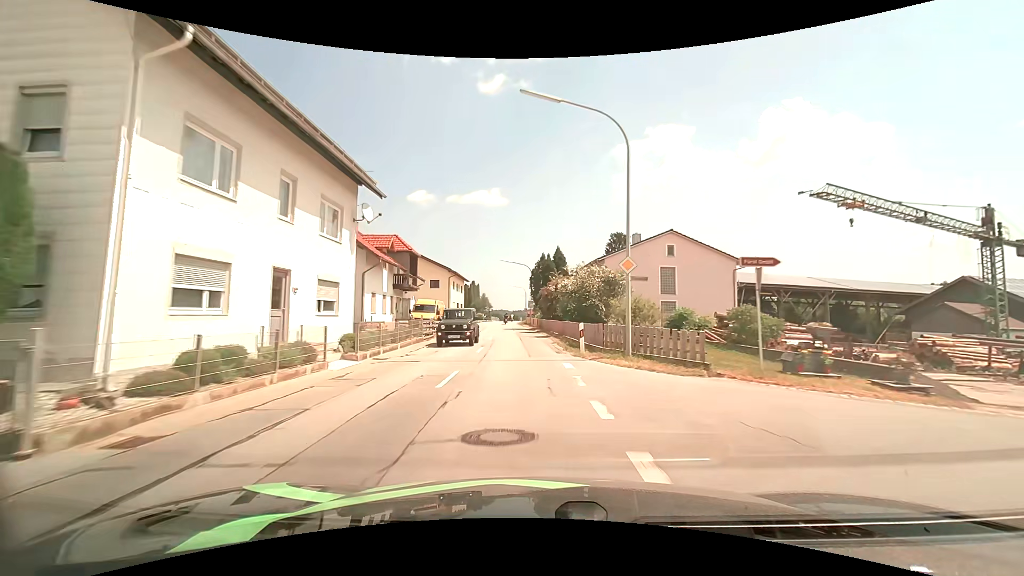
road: secondary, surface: asphalt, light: Day
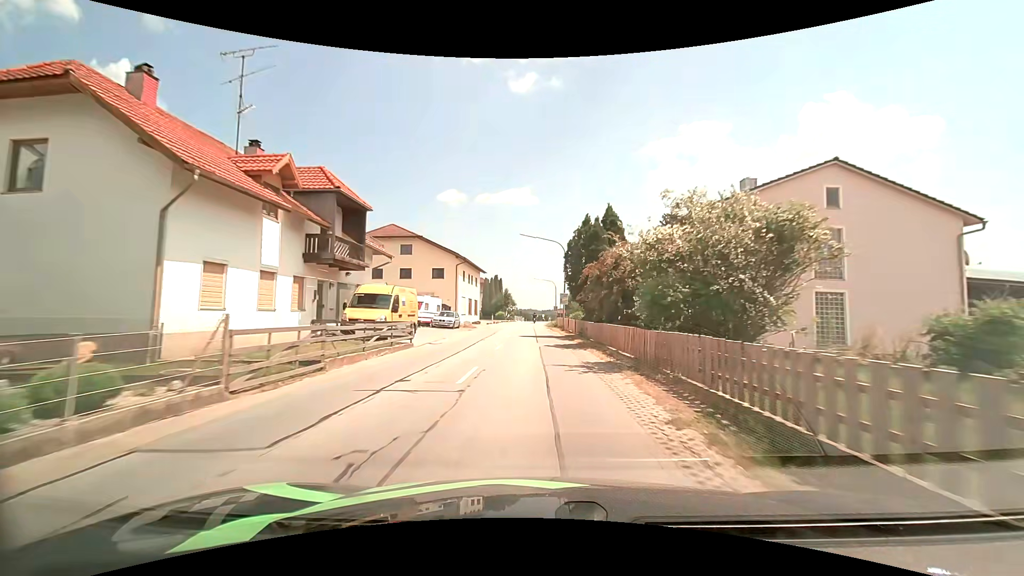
(-0.5, +17.8) m; -3°
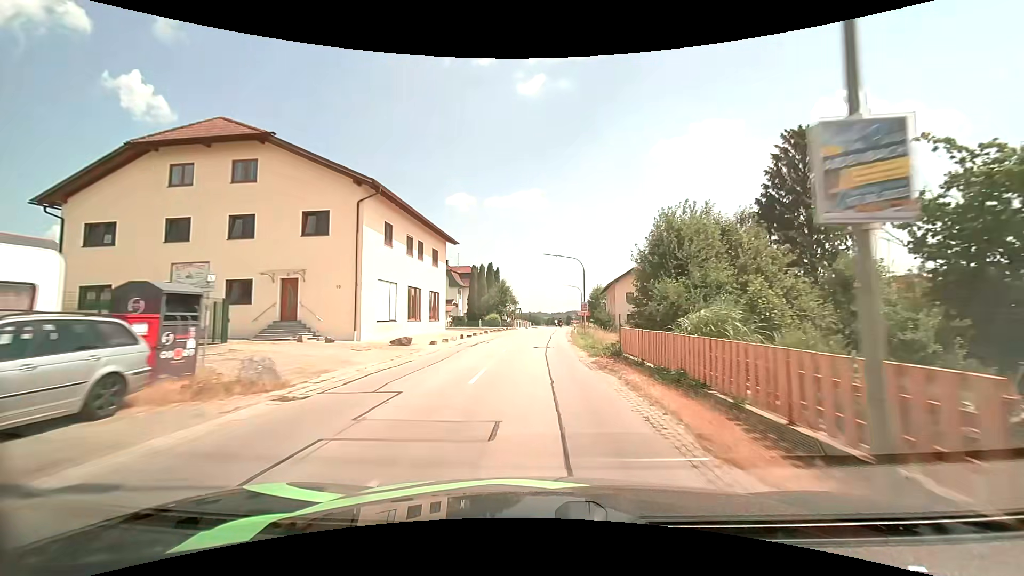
(-1.0, +35.2) m; -3°
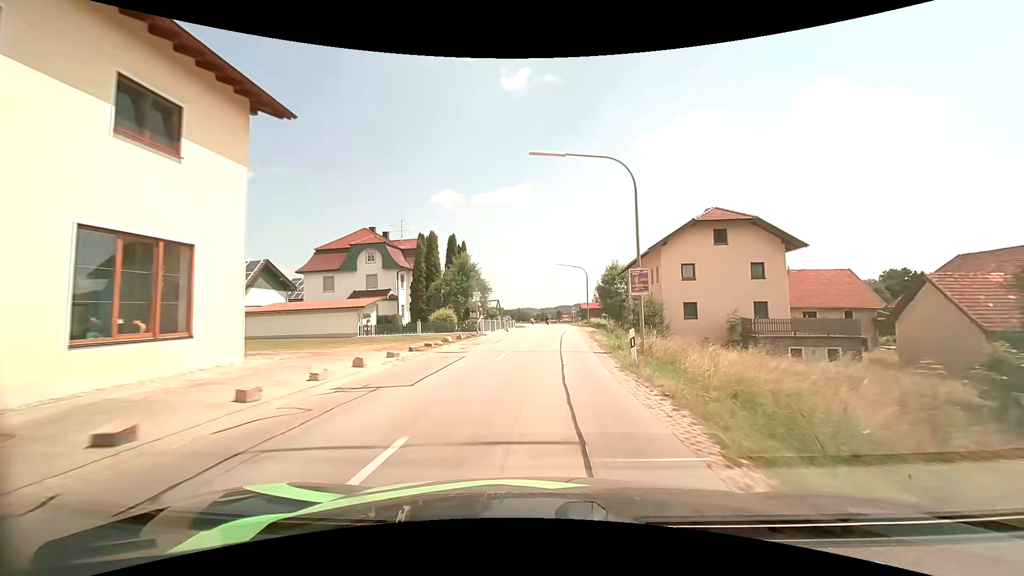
(+0.8, +27.8) m; +3°
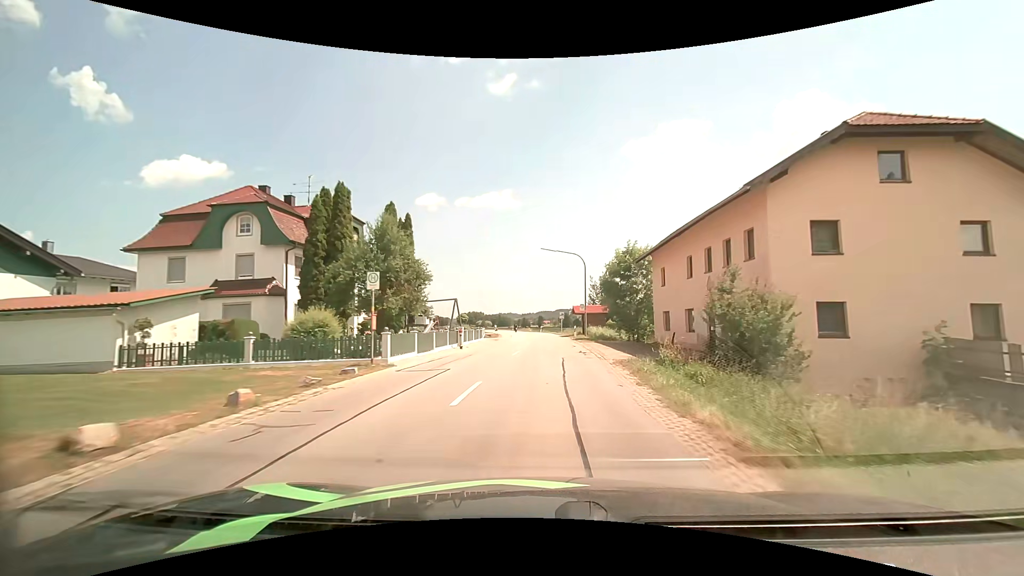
(+0.1, +18.3) m; +1°
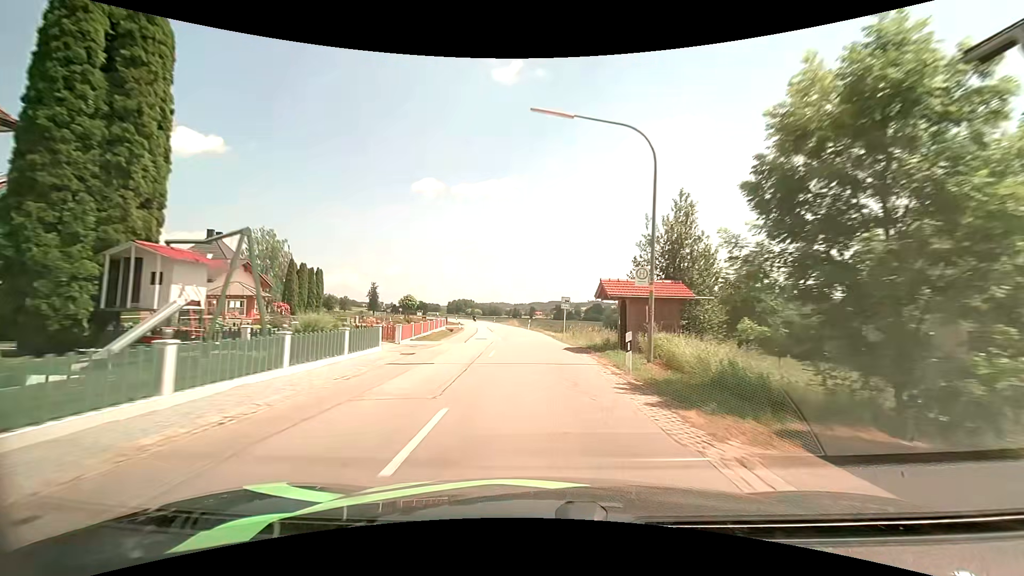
(+0.5, +27.4) m; +1°
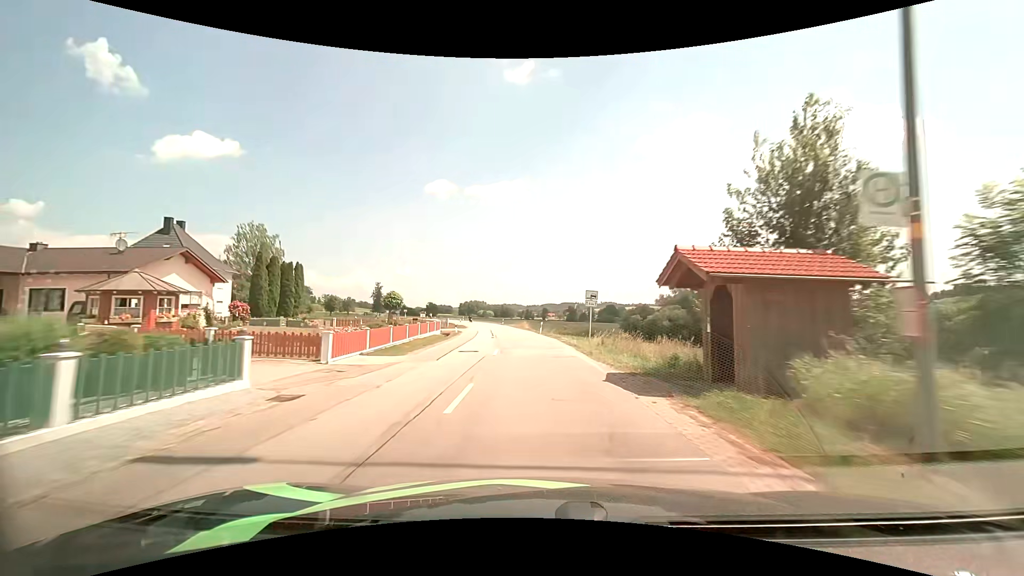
(-0.1, +9.5) m; -1°
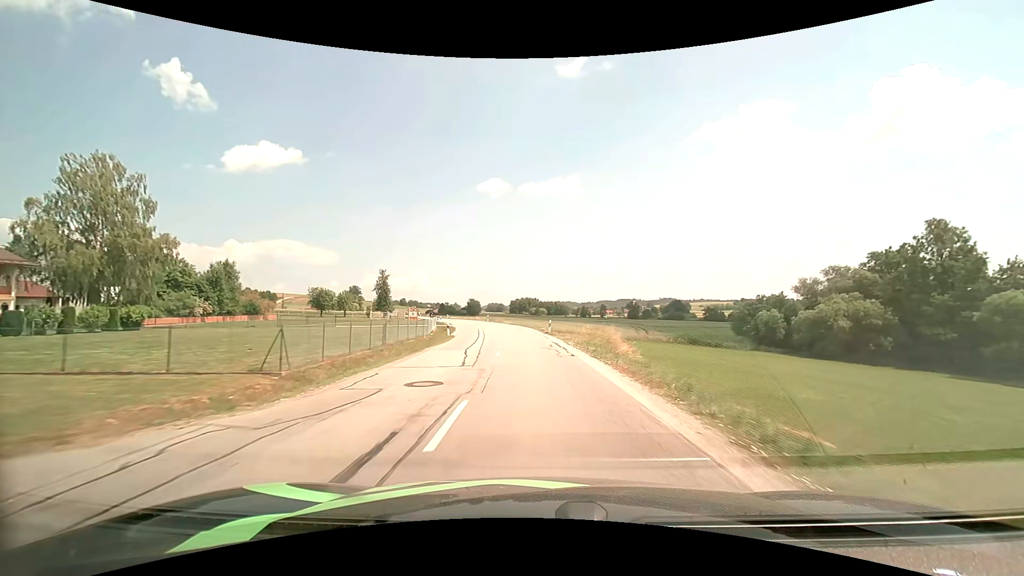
(-3.1, +48.7) m; -6°
(0, +10) (0, +20) (-1, +30) (-2, +40) (-4, +50) (-6, +60) (-8, +69) (-11, +79) (-15, +88) (-18, +98) m
